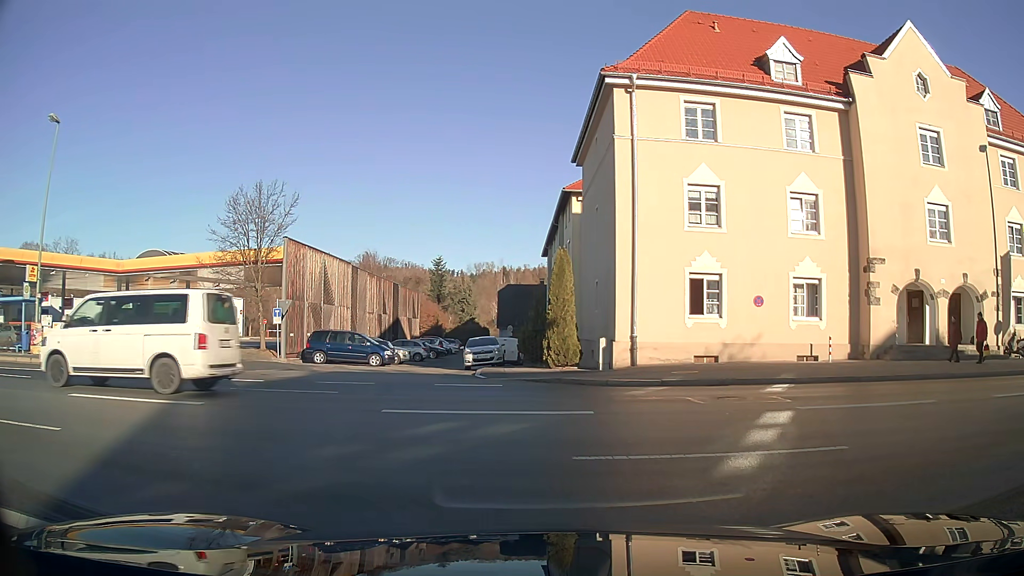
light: Day
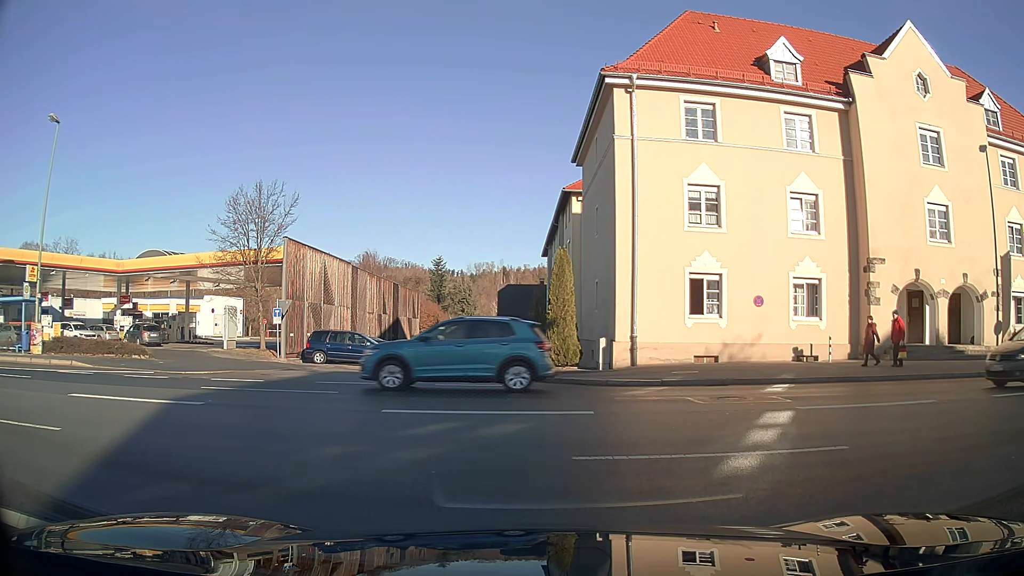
(0.0, 0.0) m; 0°
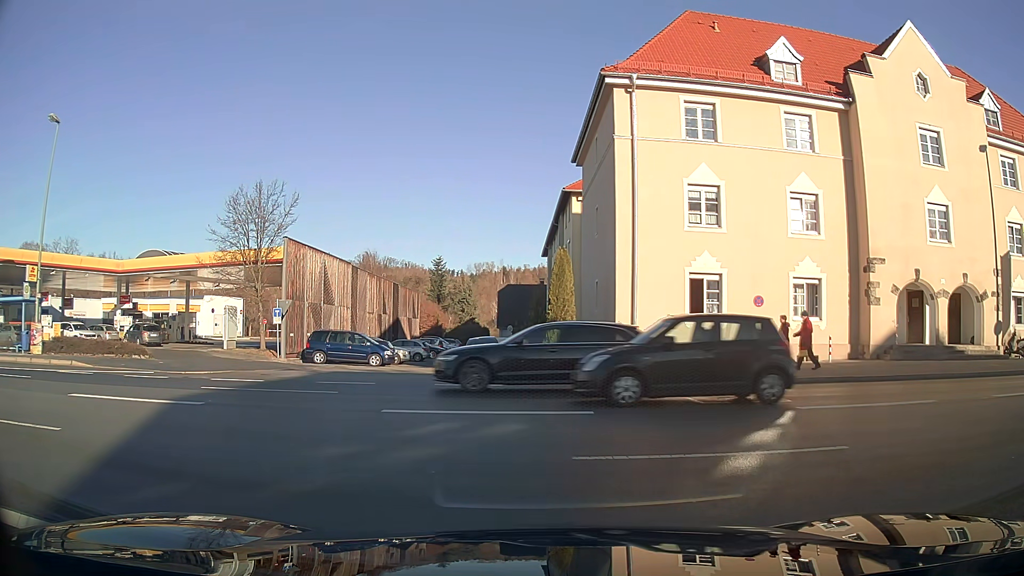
(0.0, 0.0) m; 0°
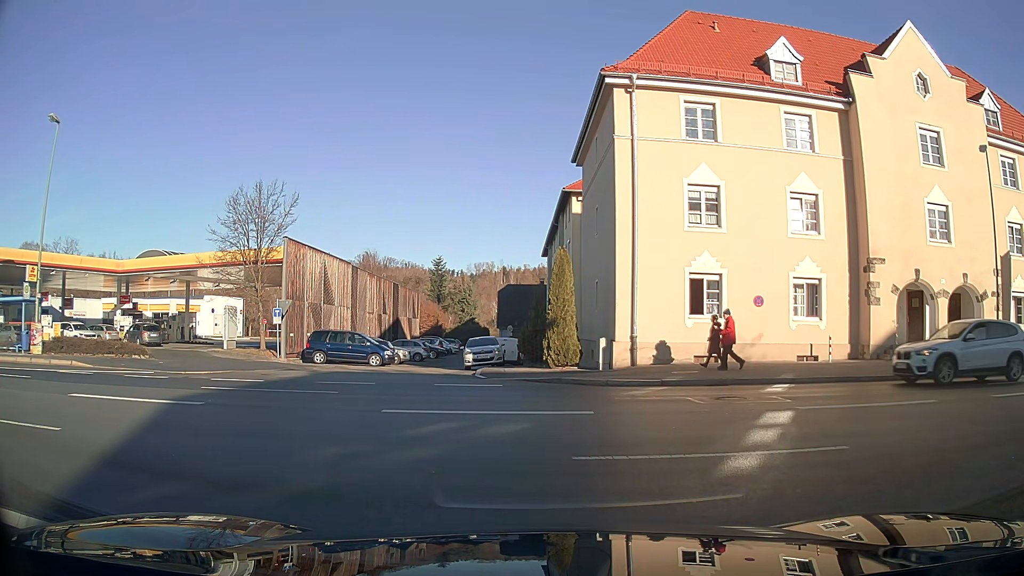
(0.0, 0.0) m; 0°
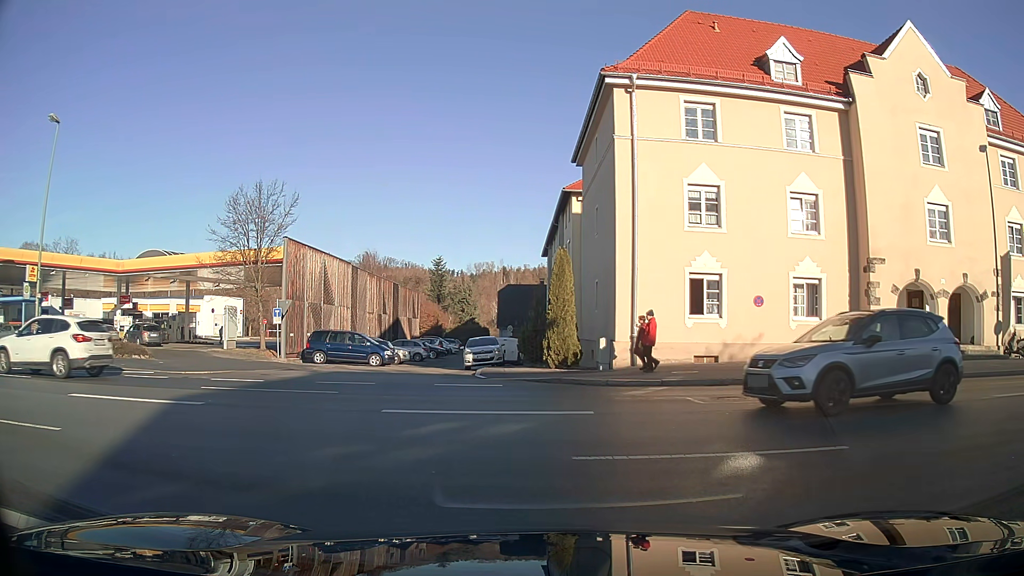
(0.0, 0.0) m; 0°
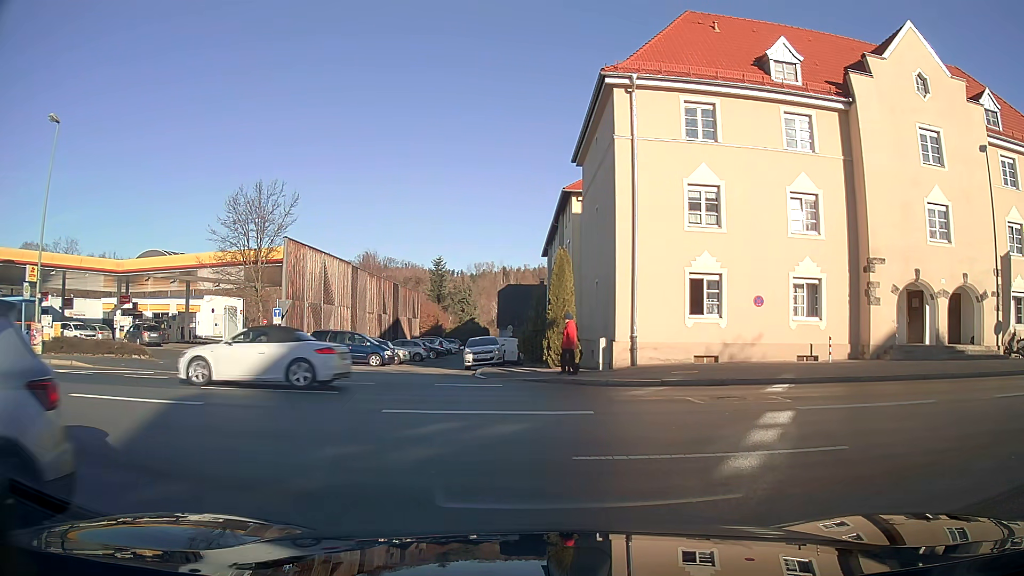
(0.0, 0.0) m; 0°
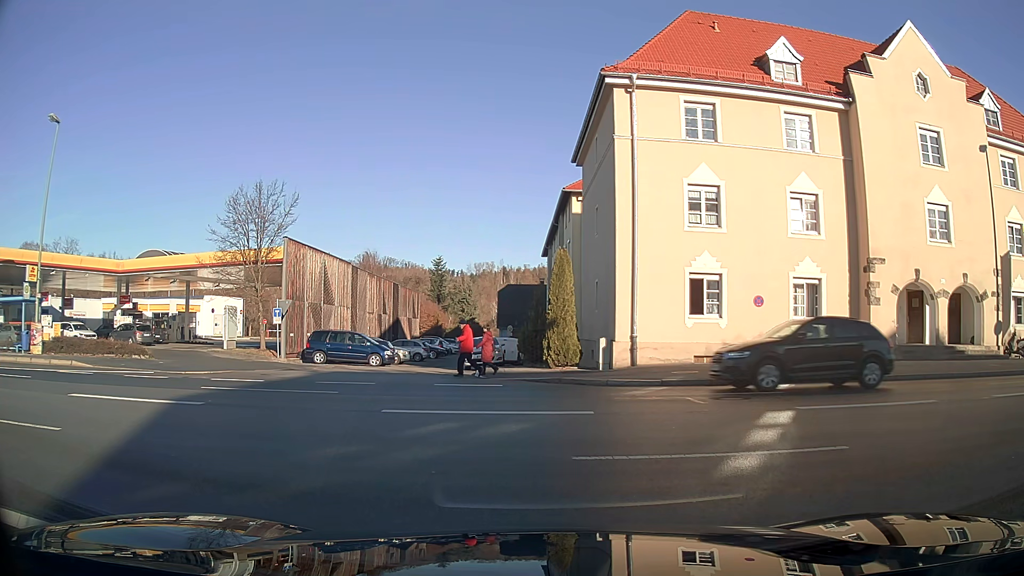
(0.0, 0.0) m; 0°
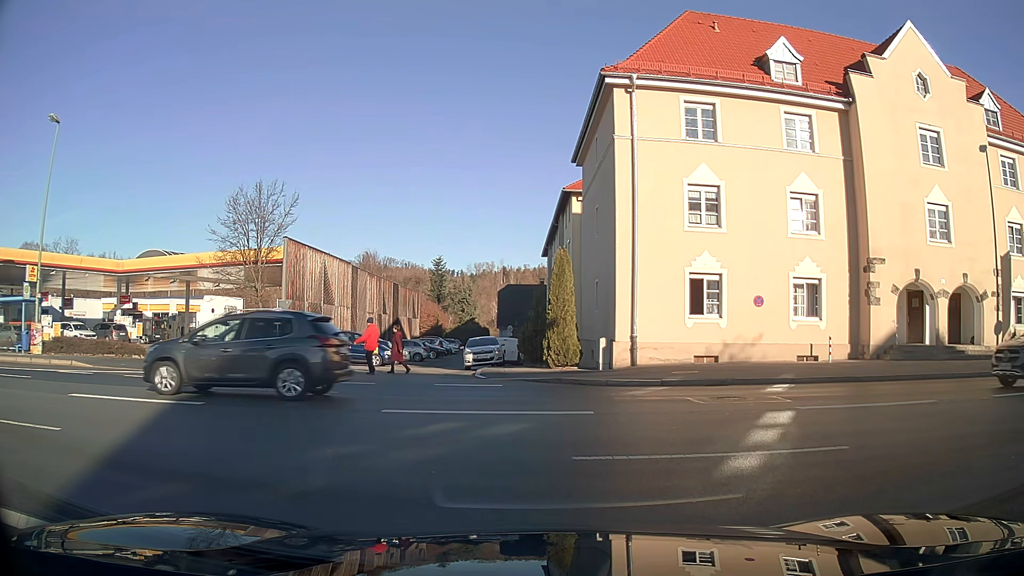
(0.0, 0.0) m; 0°
